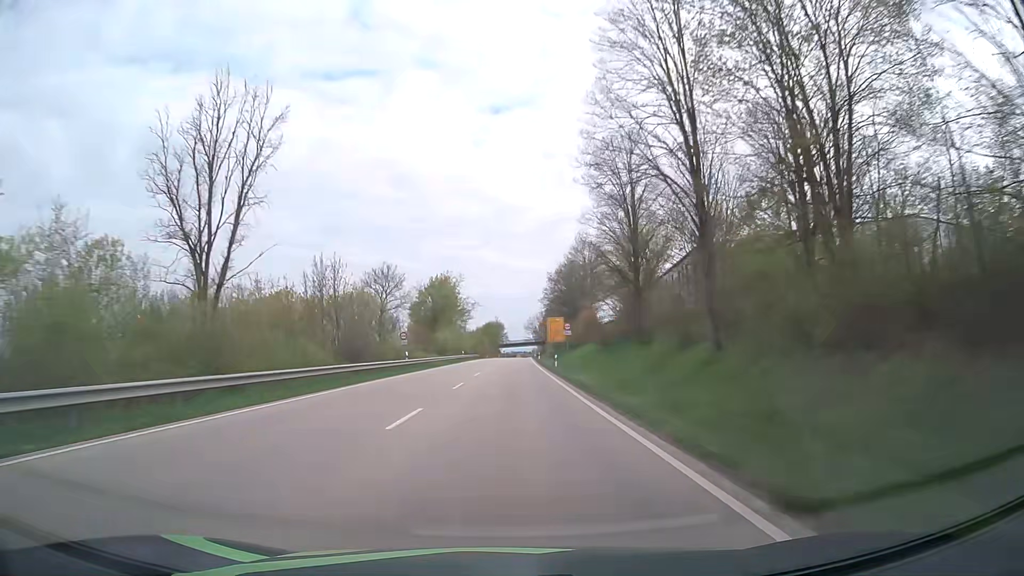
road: primary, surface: asphalt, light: Day
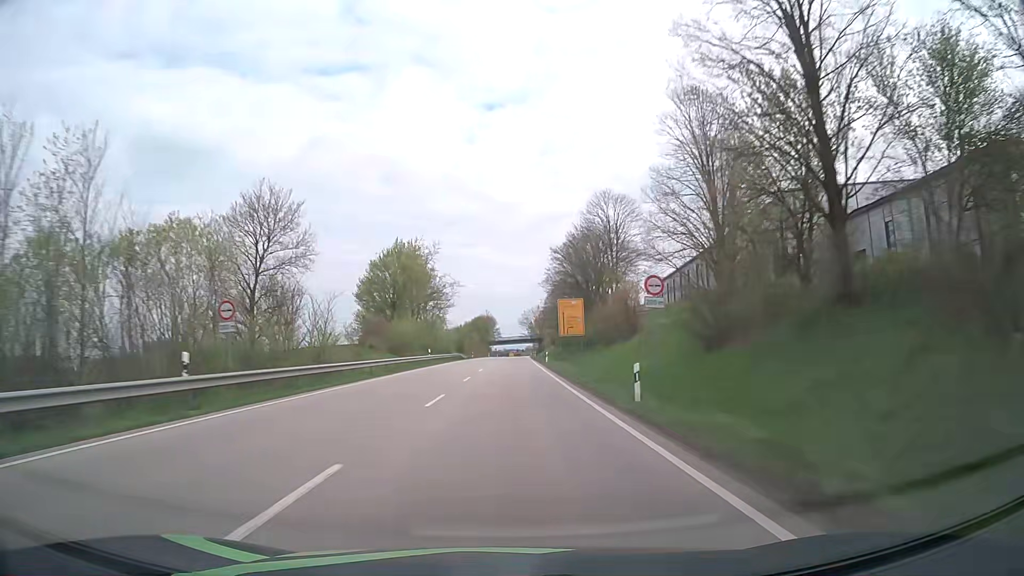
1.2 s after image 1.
(+0.2, +31.7) m; +1°
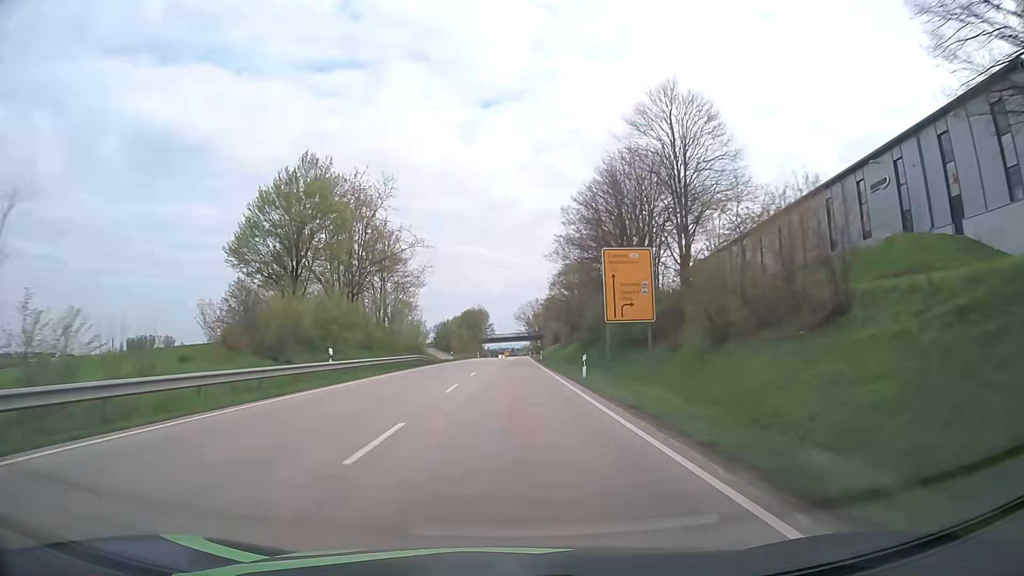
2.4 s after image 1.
(+0.1, +31.6) m; 0°
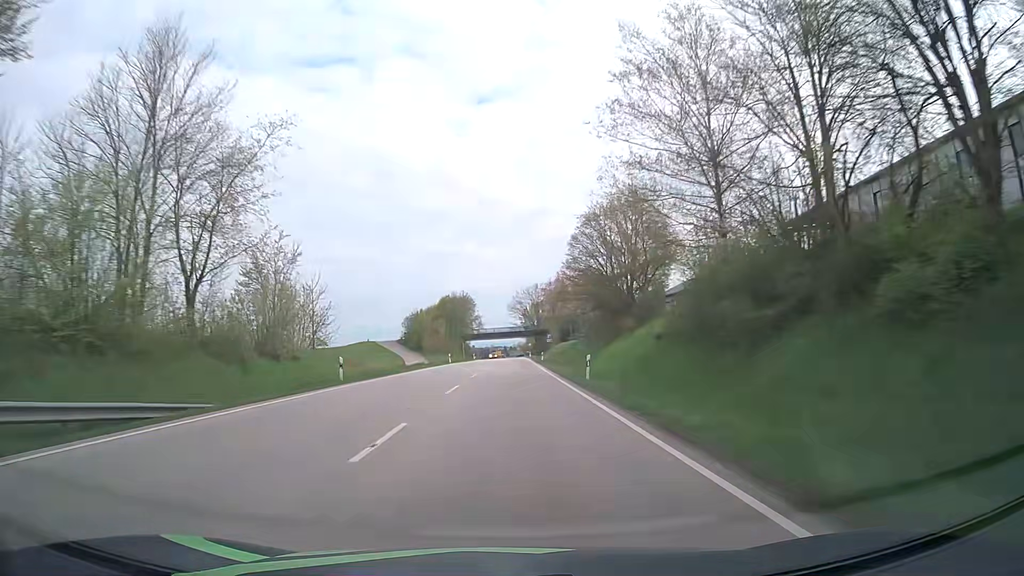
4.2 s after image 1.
(+0.2, +47.5) m; 0°
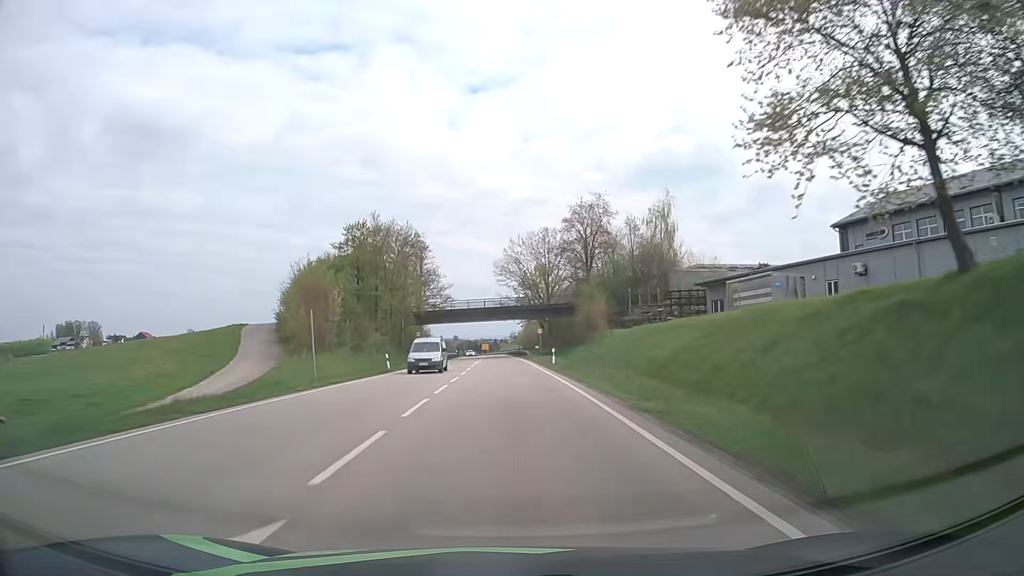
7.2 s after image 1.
(+0.8, +79.4) m; +1°
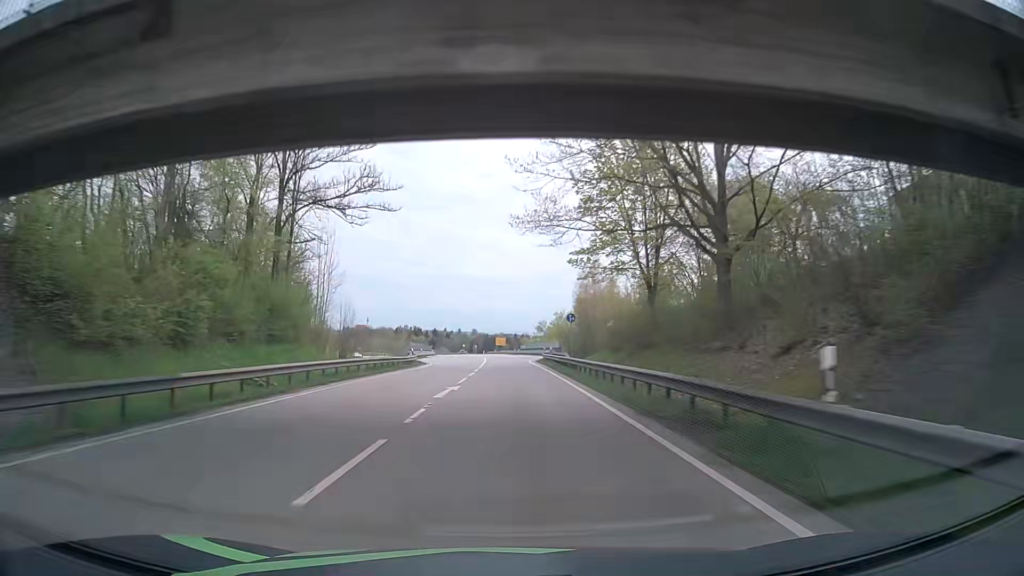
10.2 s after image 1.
(-0.9, +79.3) m; -2°
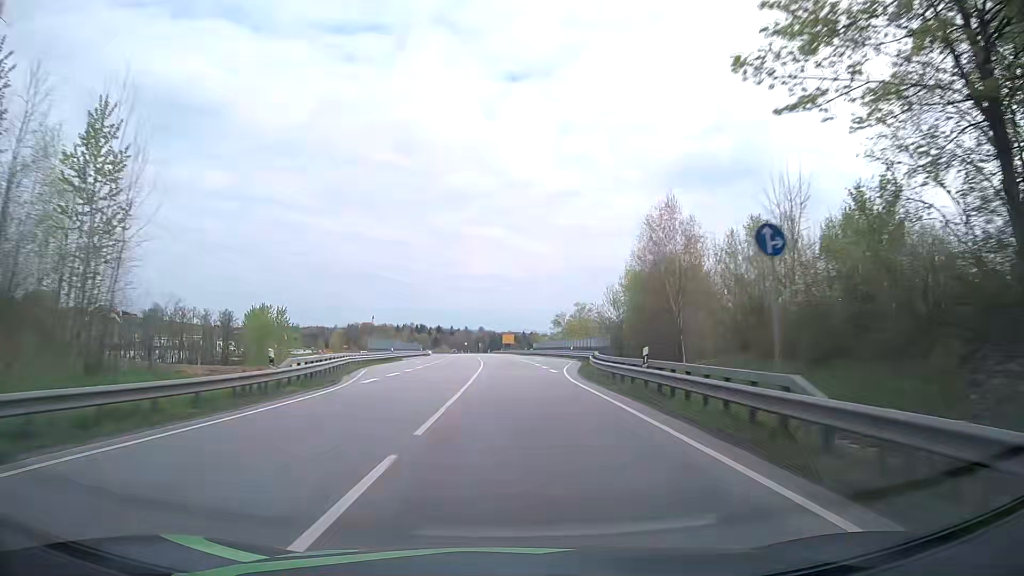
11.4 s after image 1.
(-0.2, +31.7) m; -1°
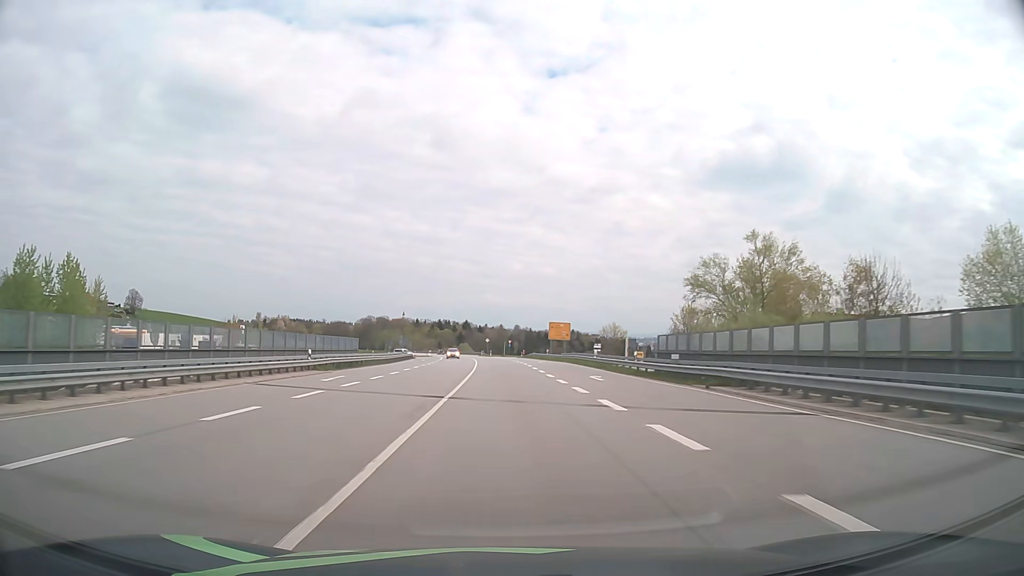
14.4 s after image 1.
(-1.4, +79.3) m; -3°
(0, +10) (0, +20) (0, +30) (-1, +40) (-1, +50) (-1, +60) (-2, +70) (-2, +80) (-3, +90) (-4, +100) m
